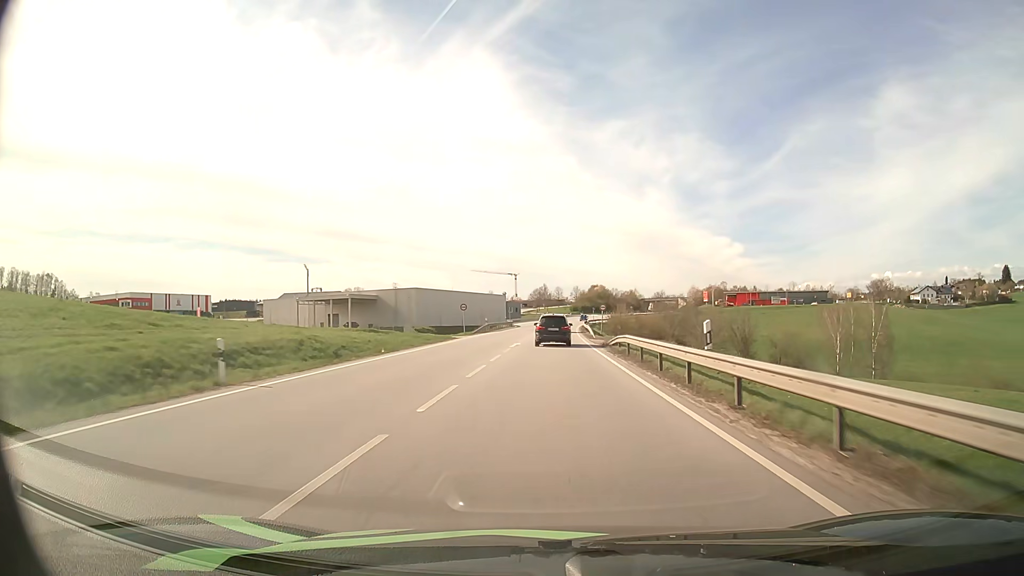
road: primary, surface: asphalt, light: Day
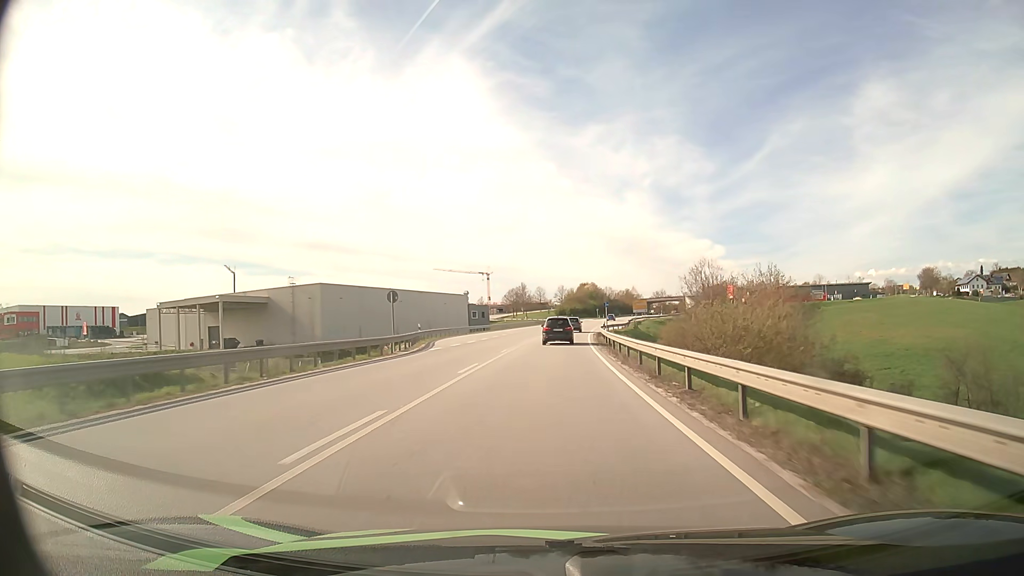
(+1.2, +63.9) m; +2°
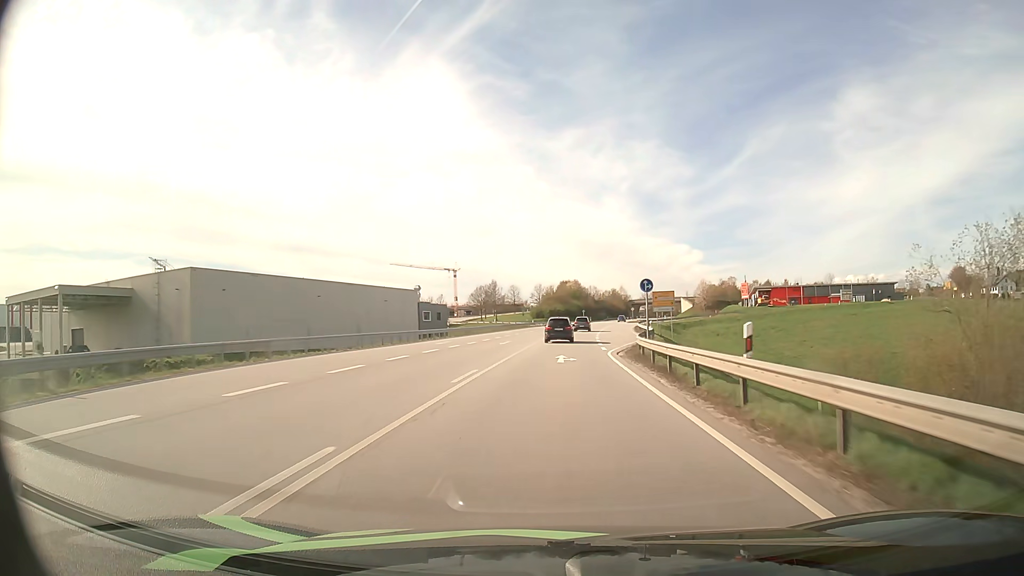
(+0.4, +39.2) m; +2°
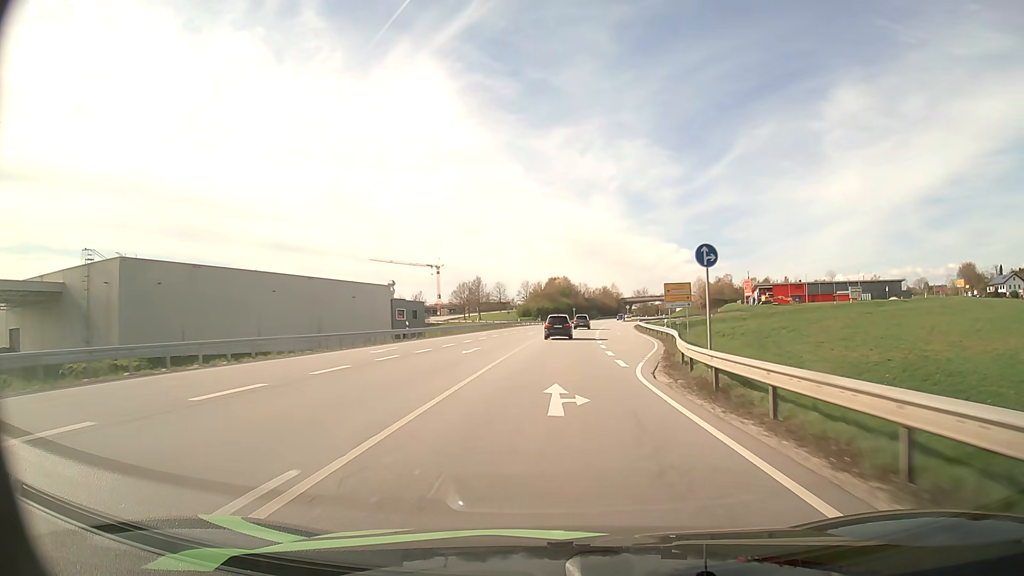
(+0.2, +13.2) m; +1°
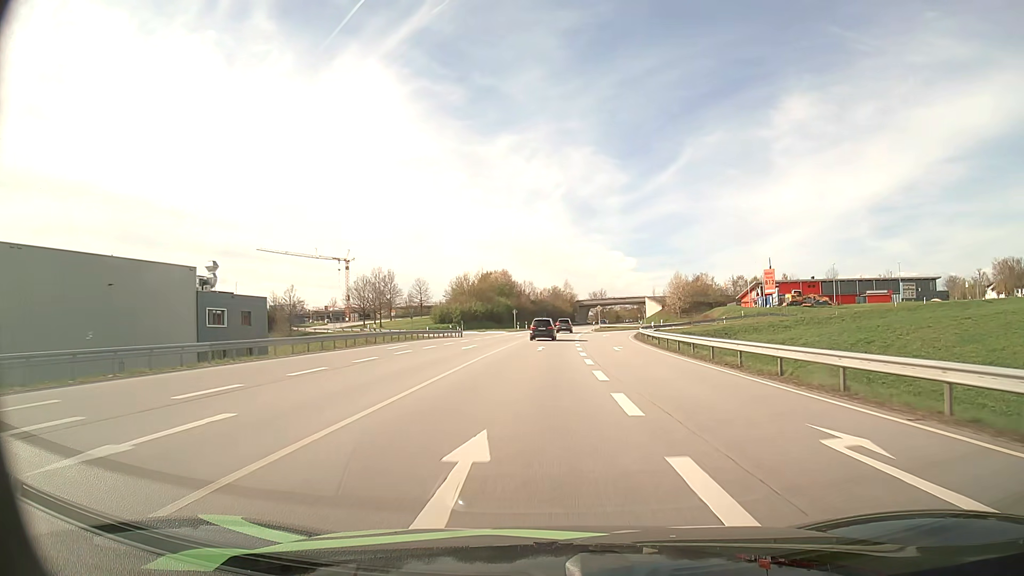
(+2.3, +53.0) m; +5°
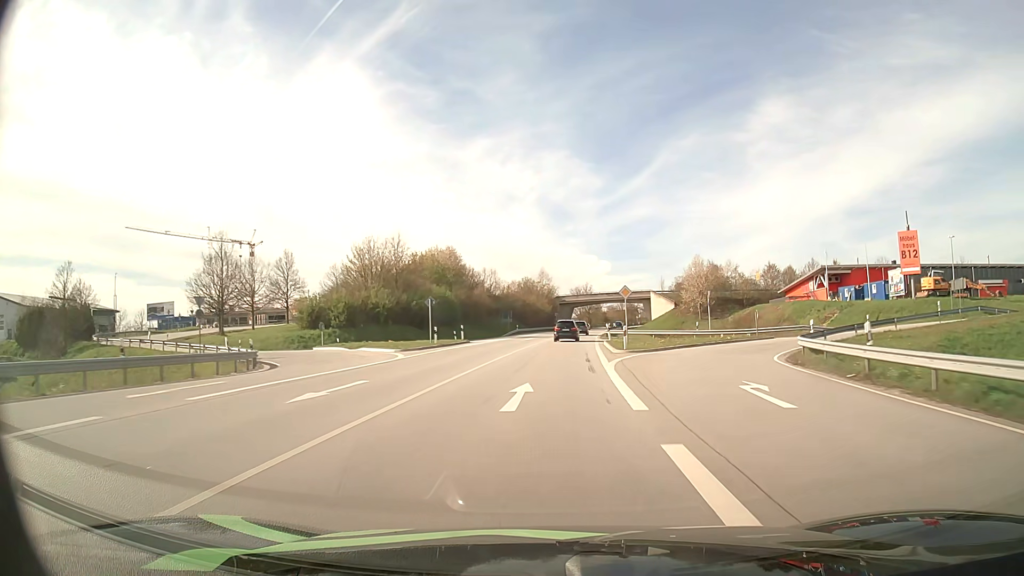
(+1.1, +53.8) m; +2°
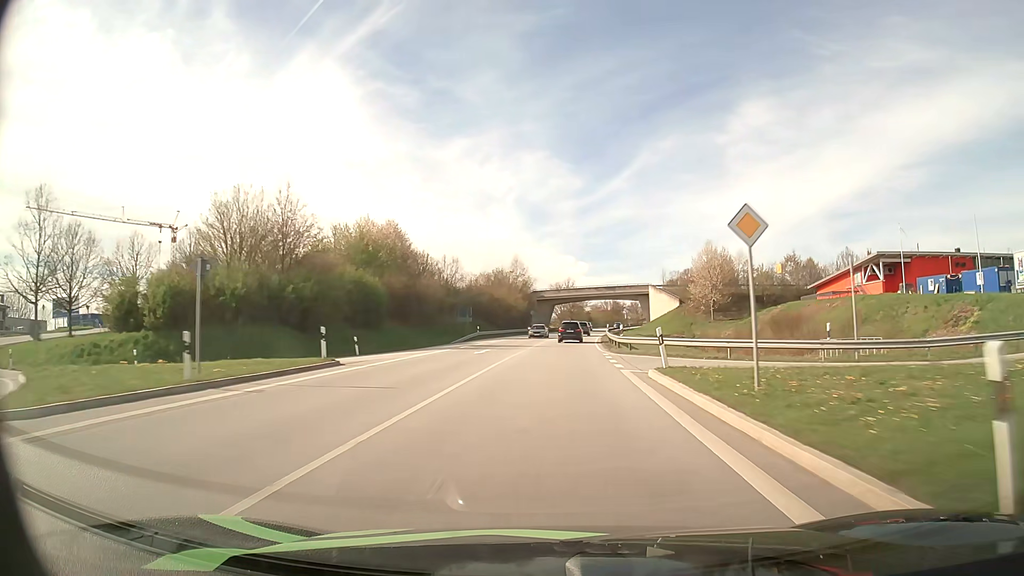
(+0.4, +27.2) m; +2°
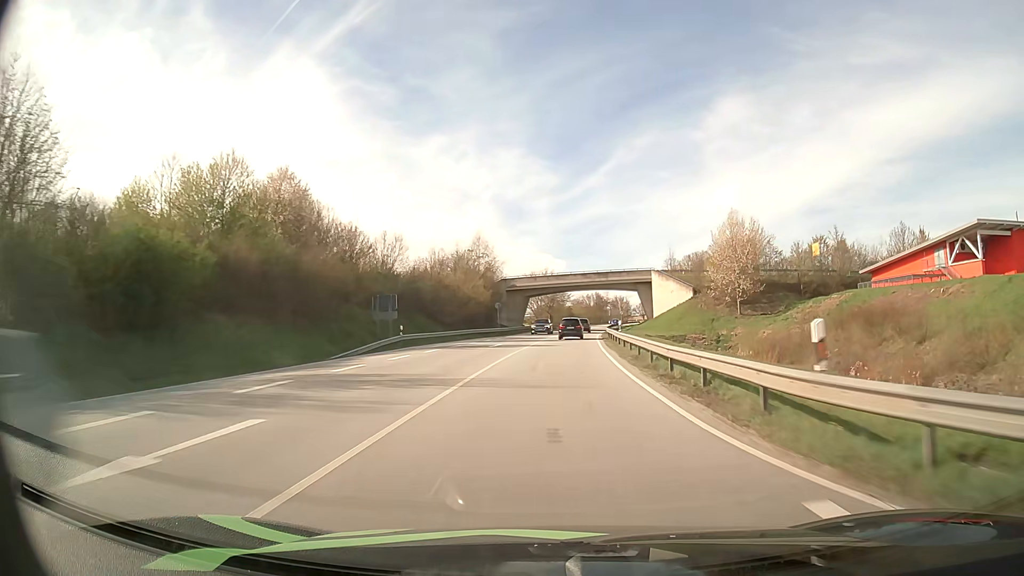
(+0.4, +27.4) m; +2°
(0, +10) (0, +20) (+1, +30) (+1, +40) (+2, +50) (+2, +60) (+3, +70) (+4, +80) (+5, +90) (+6, +100) m
